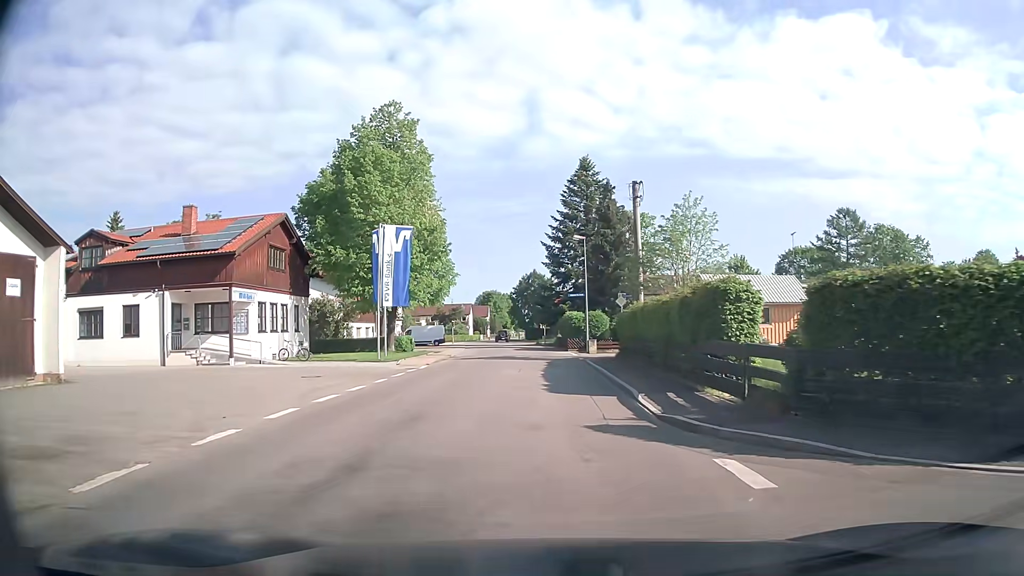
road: tertiary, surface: asphalt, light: Day
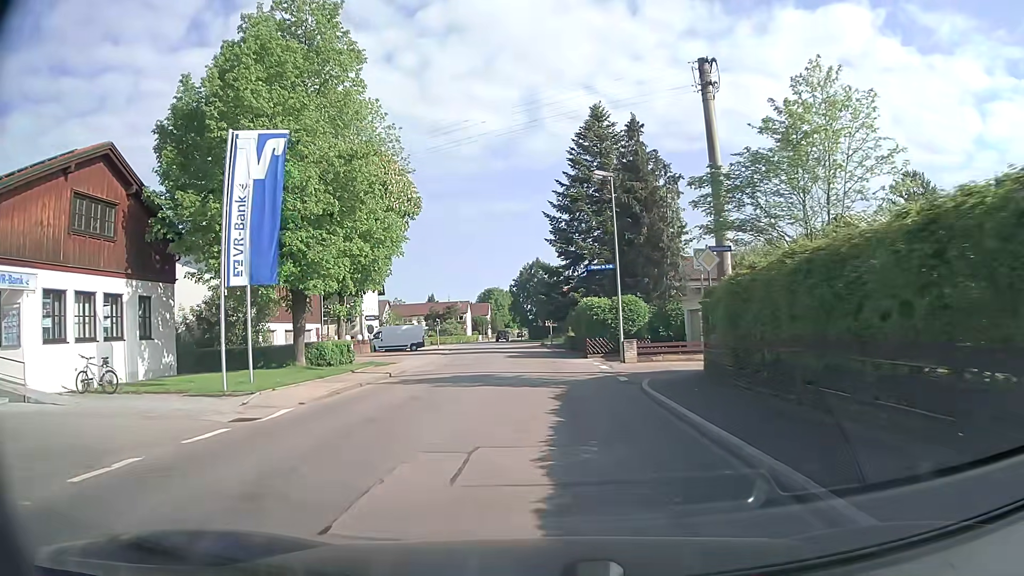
(0.0, +17.4) m; -1°
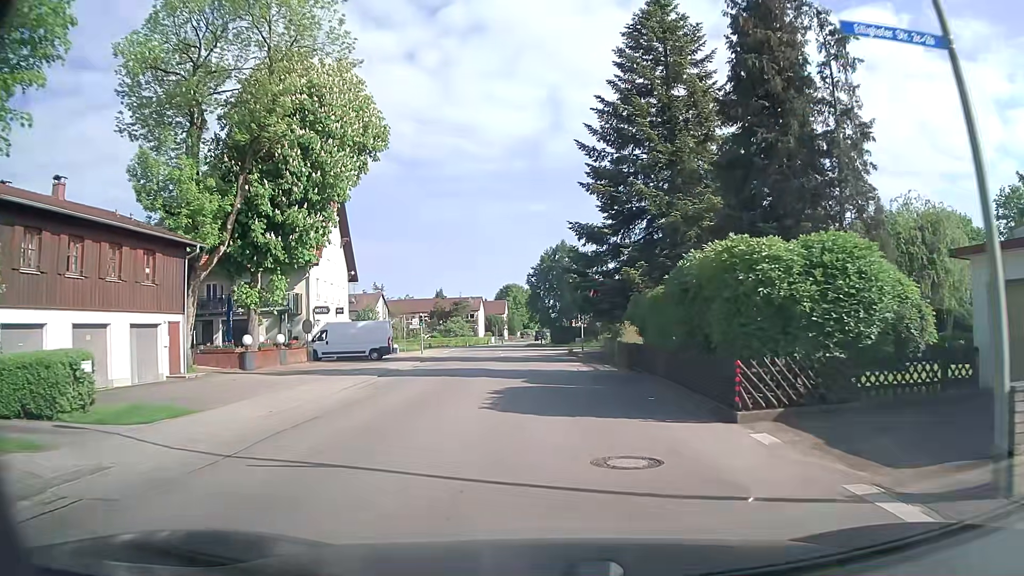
(-0.3, +22.3) m; -3°
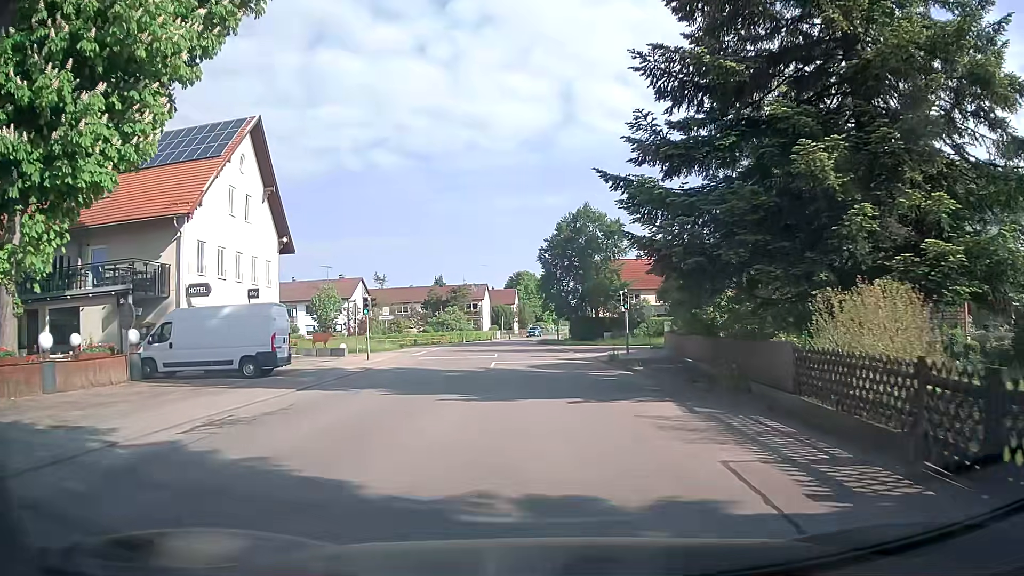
(+0.1, +20.2) m; 0°
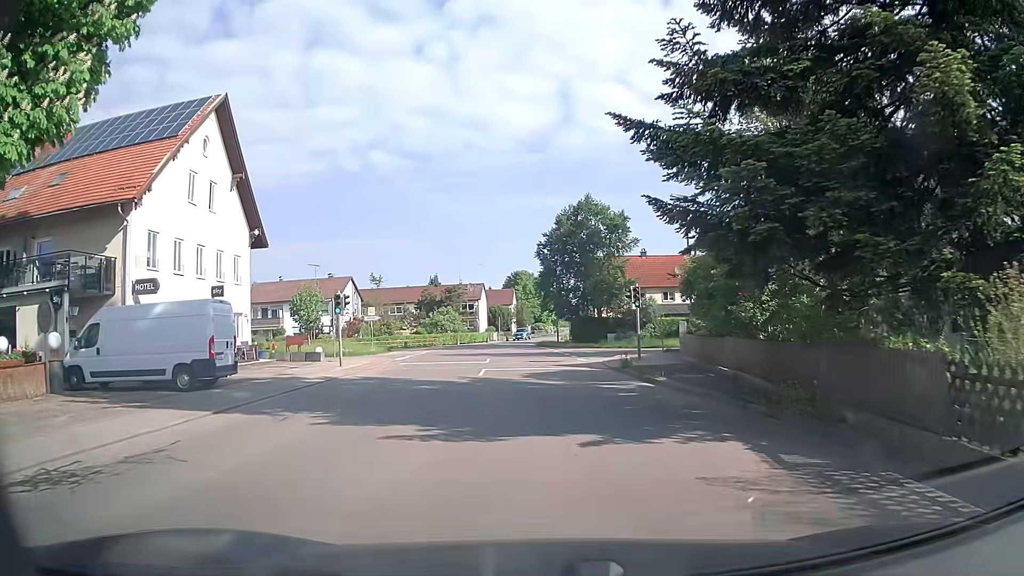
(-0.1, +4.3) m; -1°
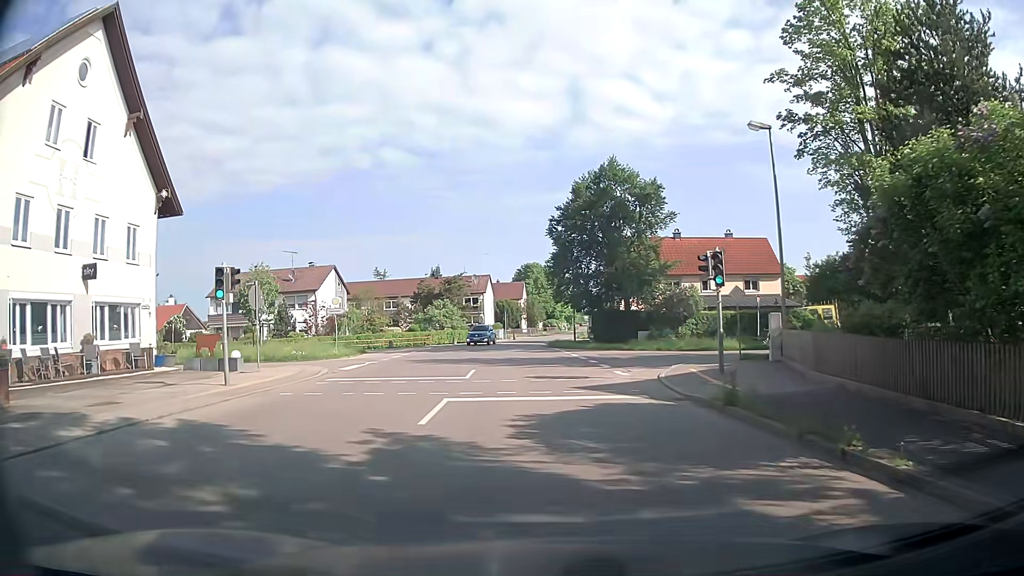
(0.0, +11.7) m; 0°
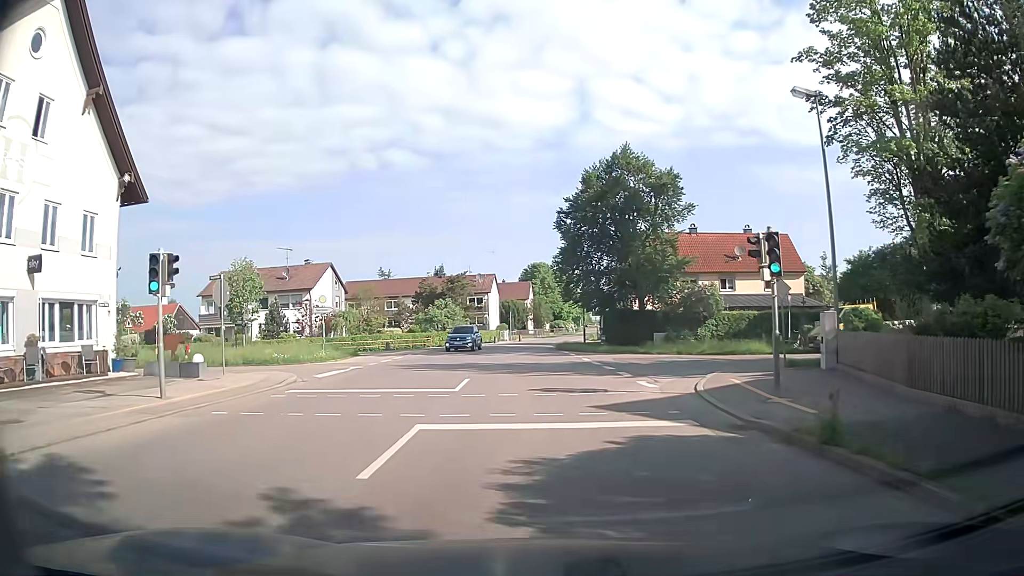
(-0.1, +3.6) m; -2°
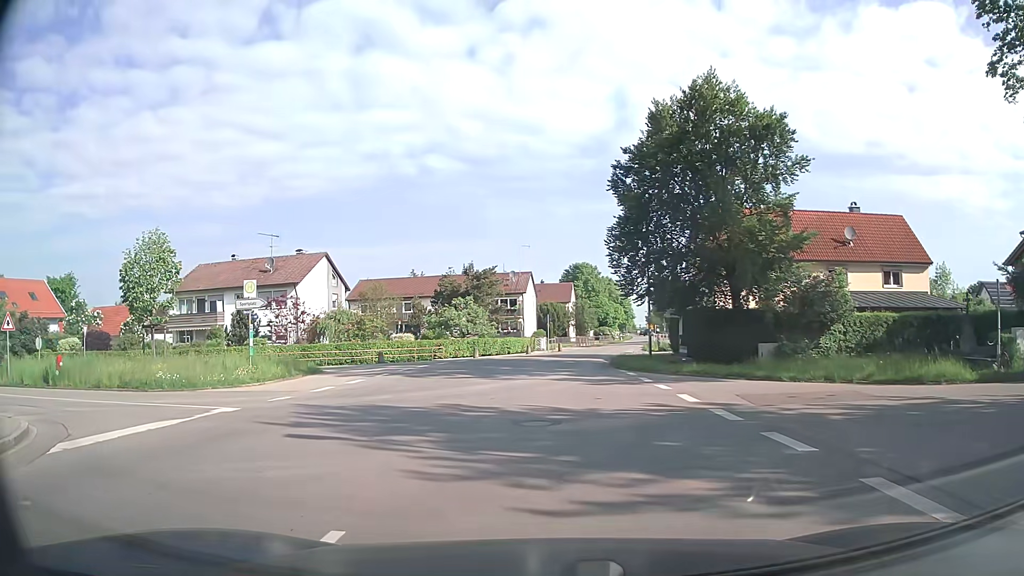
(-0.1, +13.5) m; -3°
